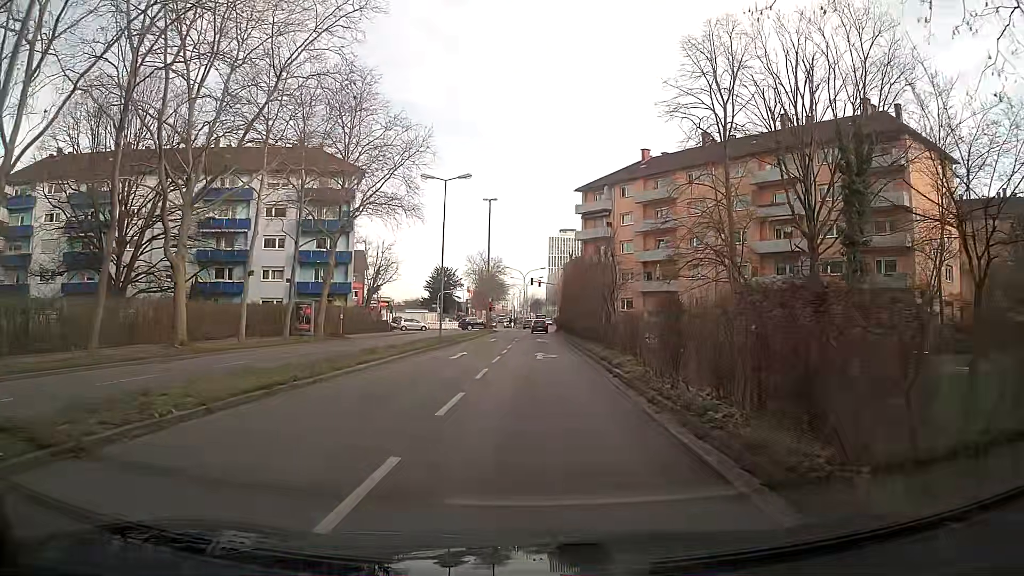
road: secondary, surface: asphalt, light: Day
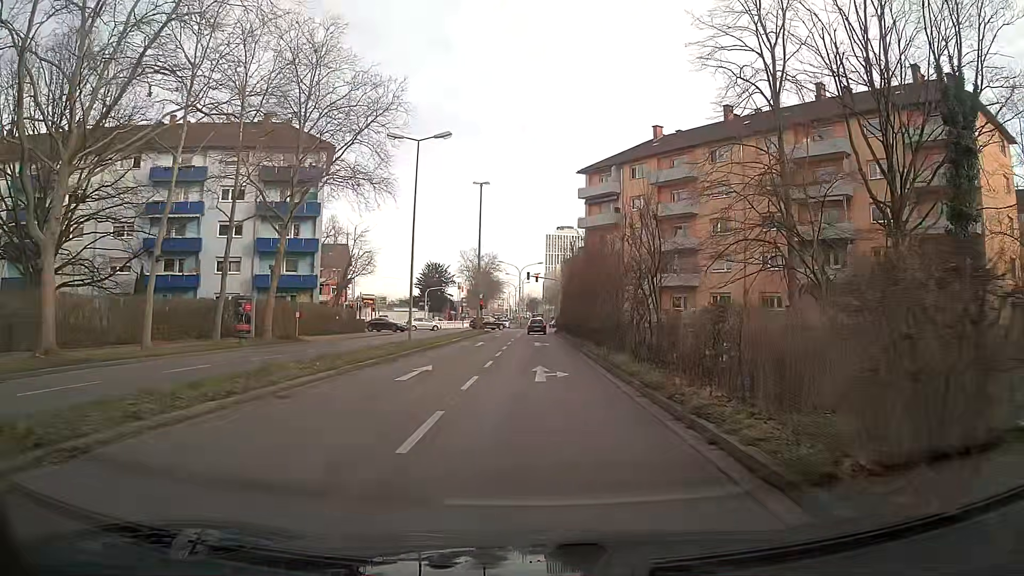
(0.0, +8.8) m; 0°
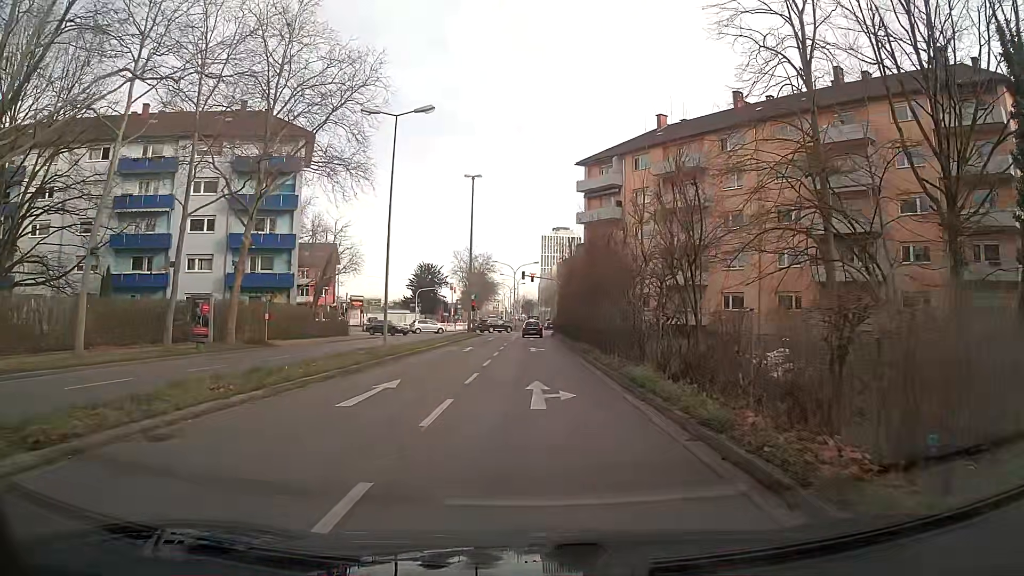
(0.0, +4.2) m; +1°
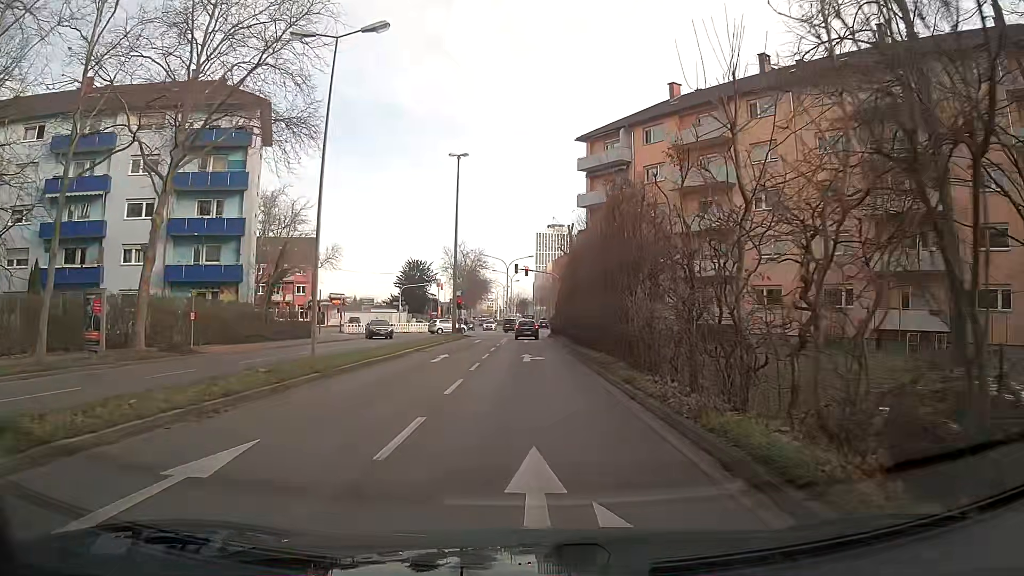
(+0.1, +8.0) m; +1°
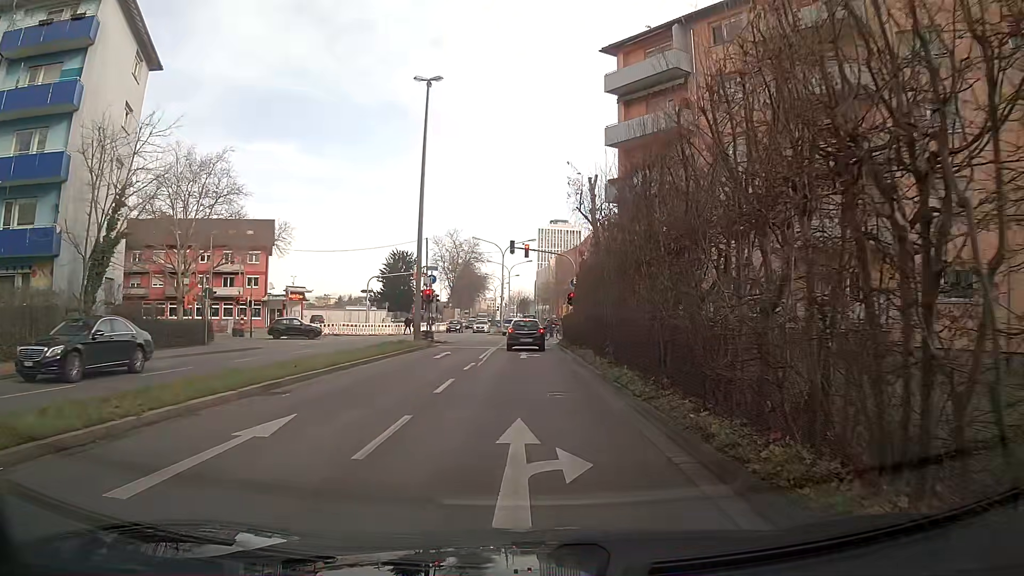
(-0.2, +17.8) m; -1°
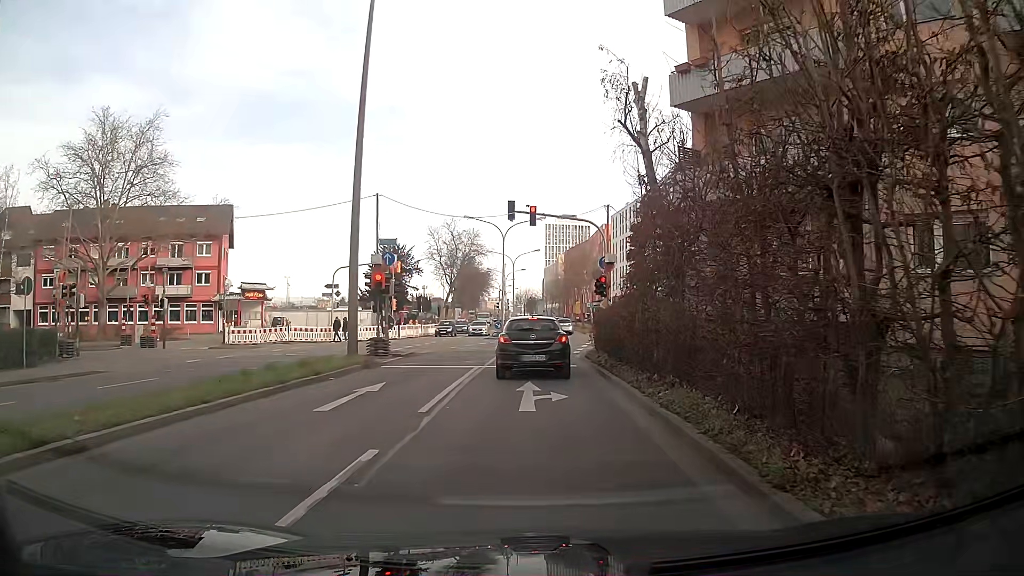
(+0.4, +14.3) m; +2°
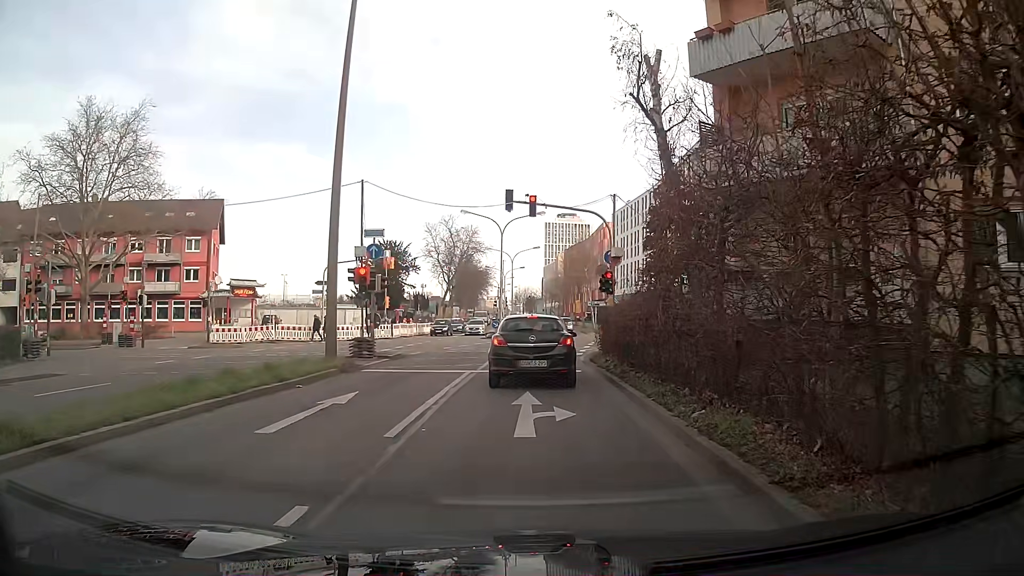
(0.0, +2.3) m; -1°
(-1, +10) (-1, +20) (0, +30) (+1, +40) (+2, +50) (+2, +60) (+2, +70) (+2, +80) (+2, +90) (+1, +100) m
